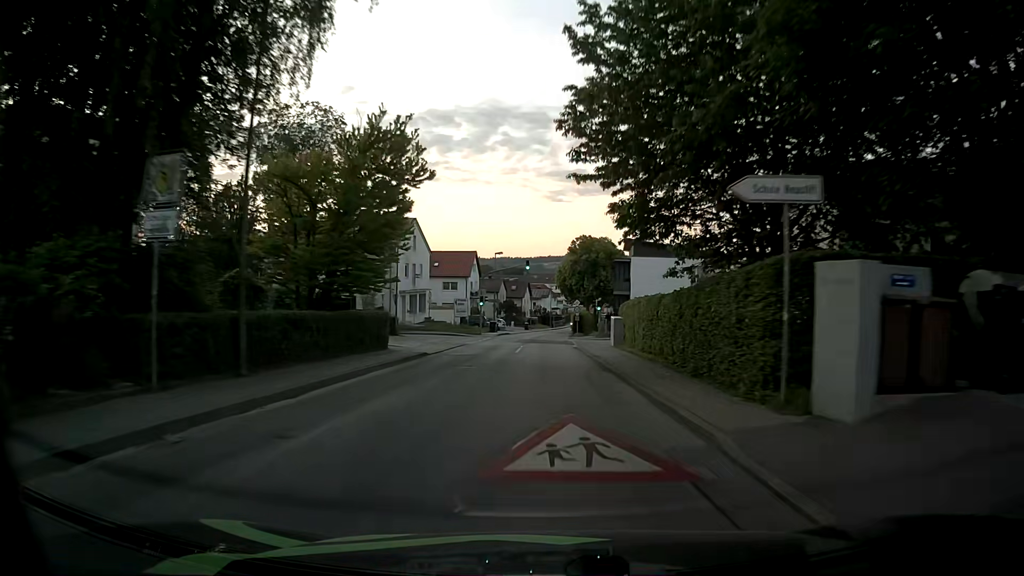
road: unclassified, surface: asphalt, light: Day
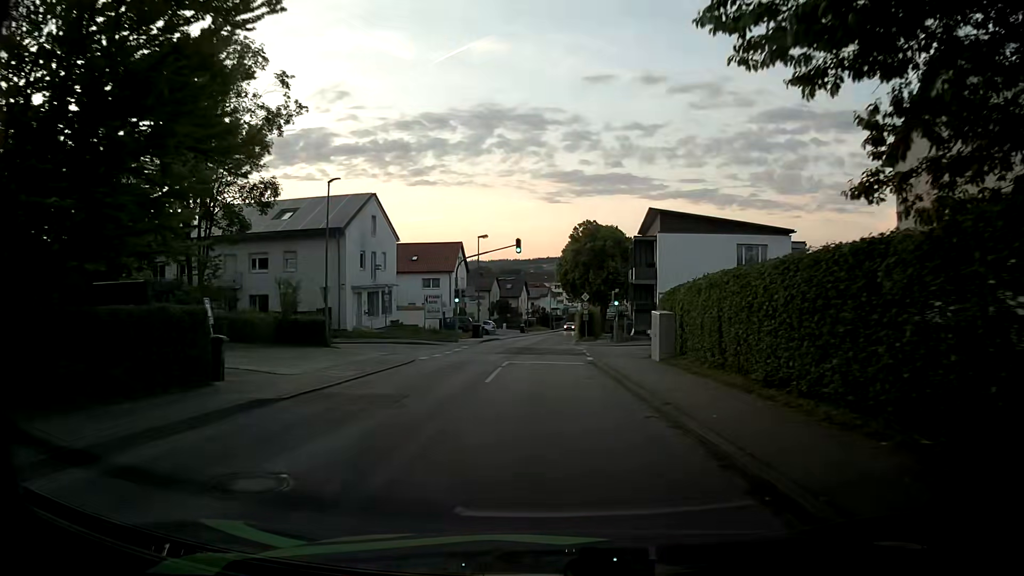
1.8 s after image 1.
(-0.1, +14.5) m; +2°
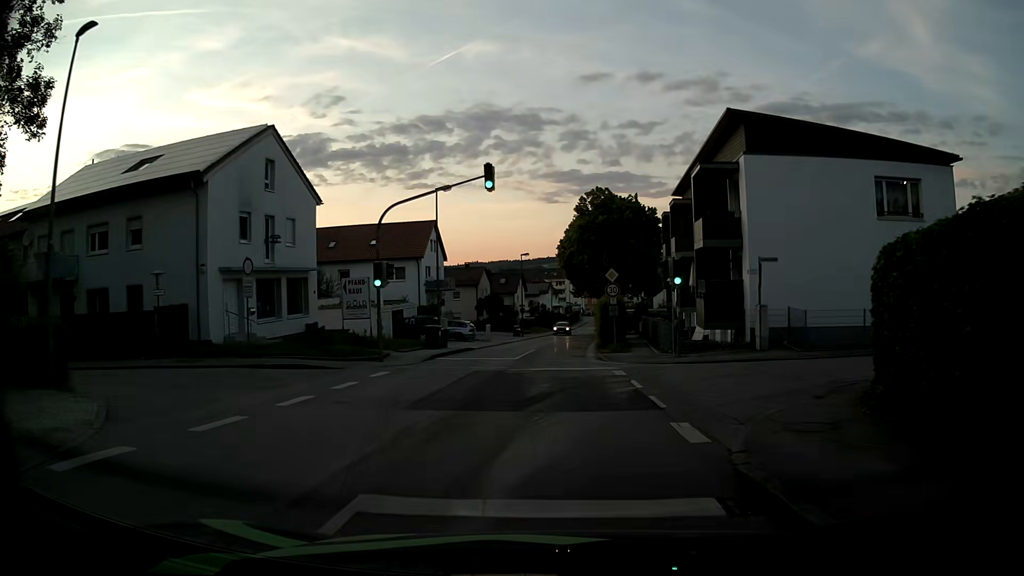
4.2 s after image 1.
(-0.7, +19.3) m; -2°
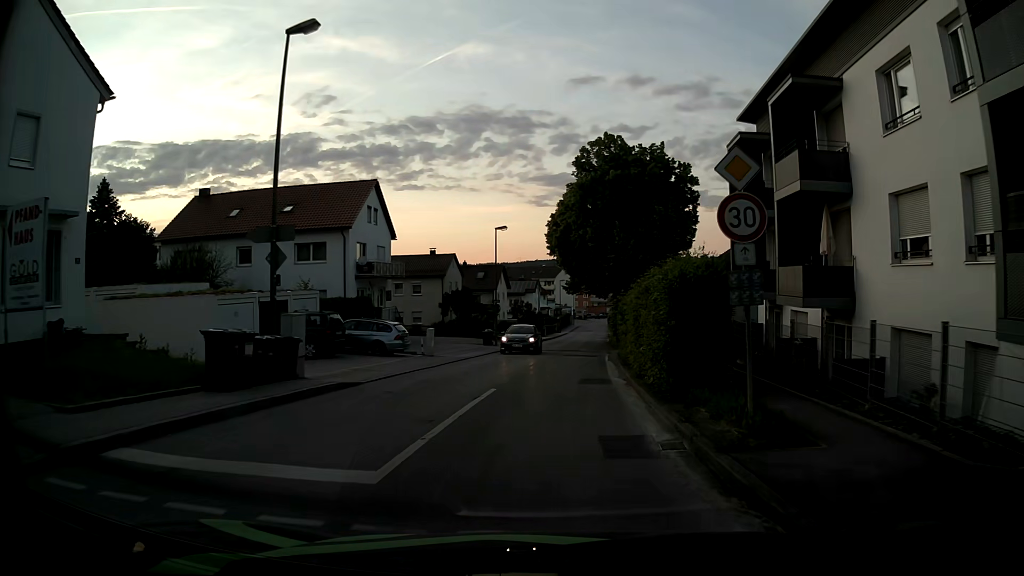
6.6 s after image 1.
(0.0, +19.3) m; +1°
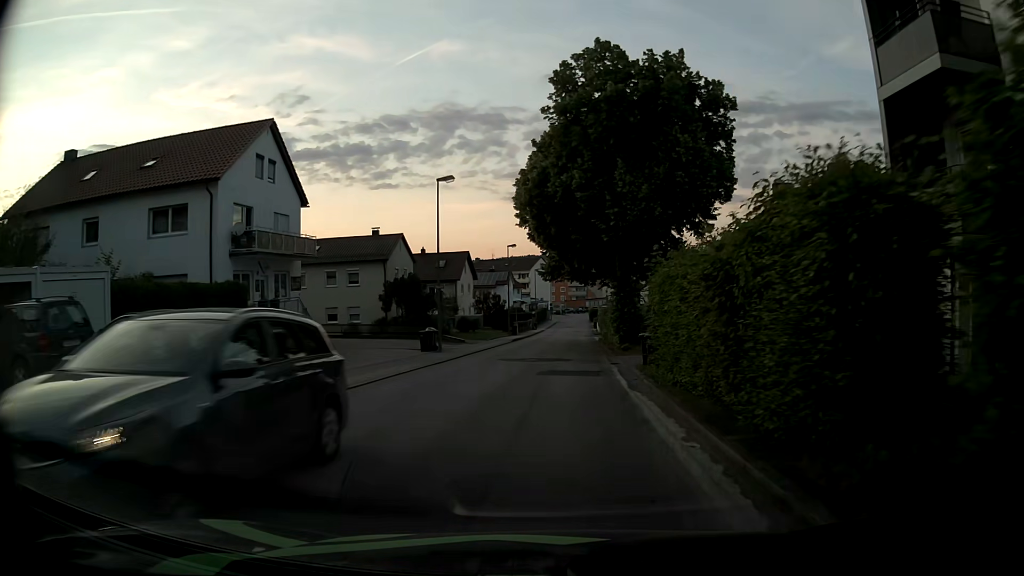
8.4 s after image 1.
(+0.3, +14.5) m; +2°
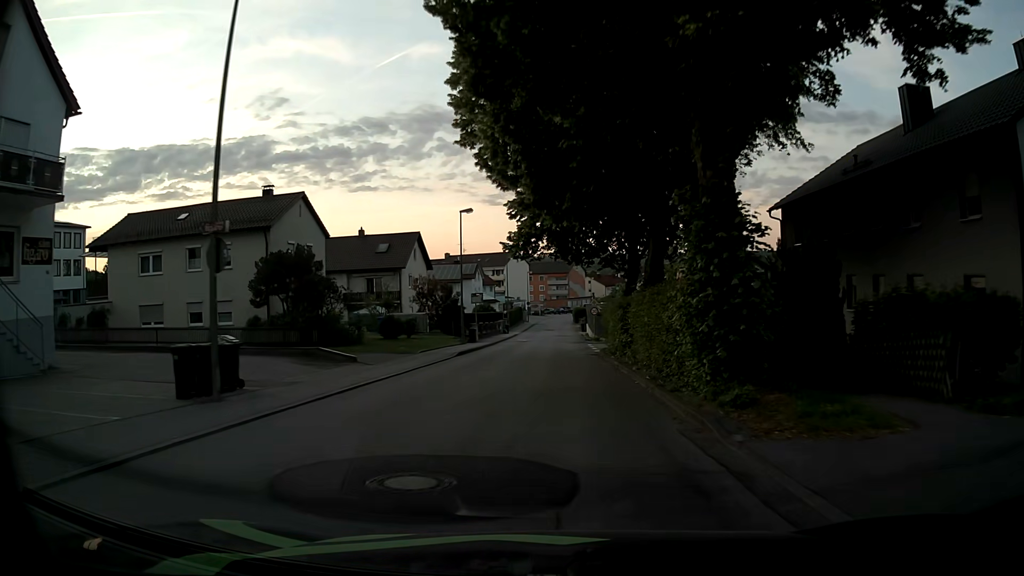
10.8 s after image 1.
(+0.3, +19.4) m; +2°
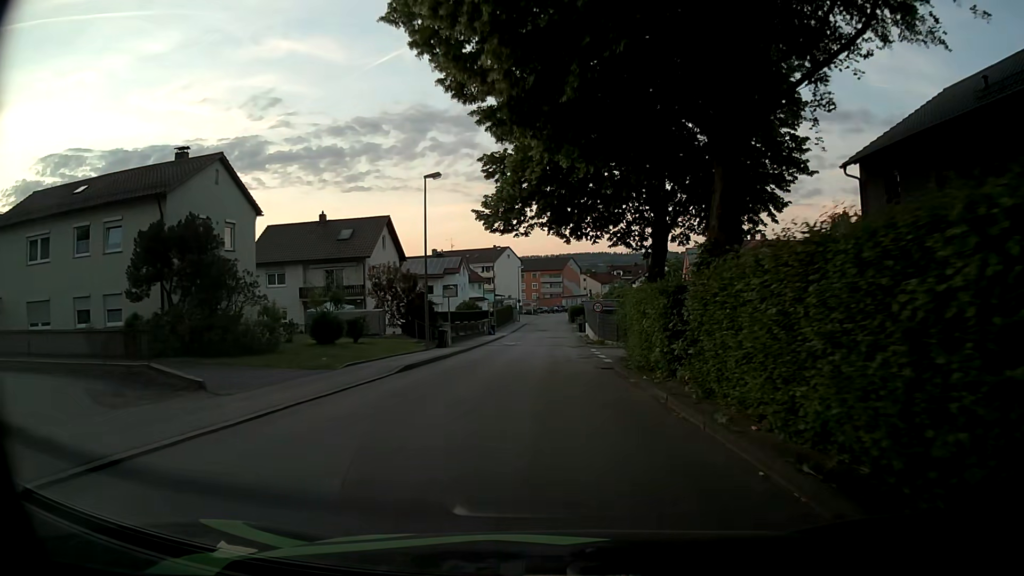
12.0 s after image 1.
(-0.1, +9.7) m; -1°
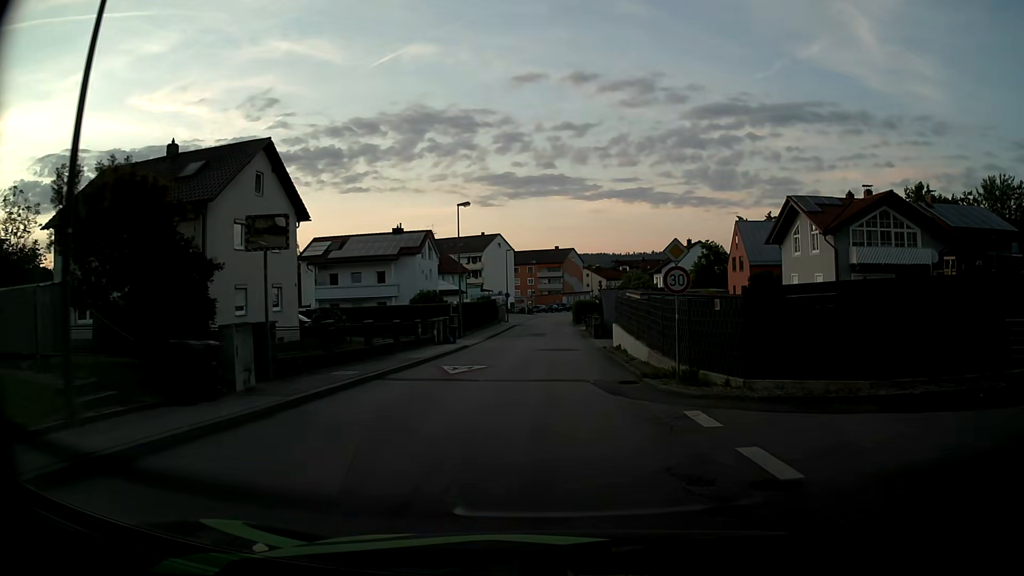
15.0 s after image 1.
(+0.2, +24.2) m; +1°
(0, +10) (0, +20) (0, +30) (+1, +40) (+1, +50) (+1, +60) (+1, +70) (+1, +80) (+2, +90) (+4, +100) m
